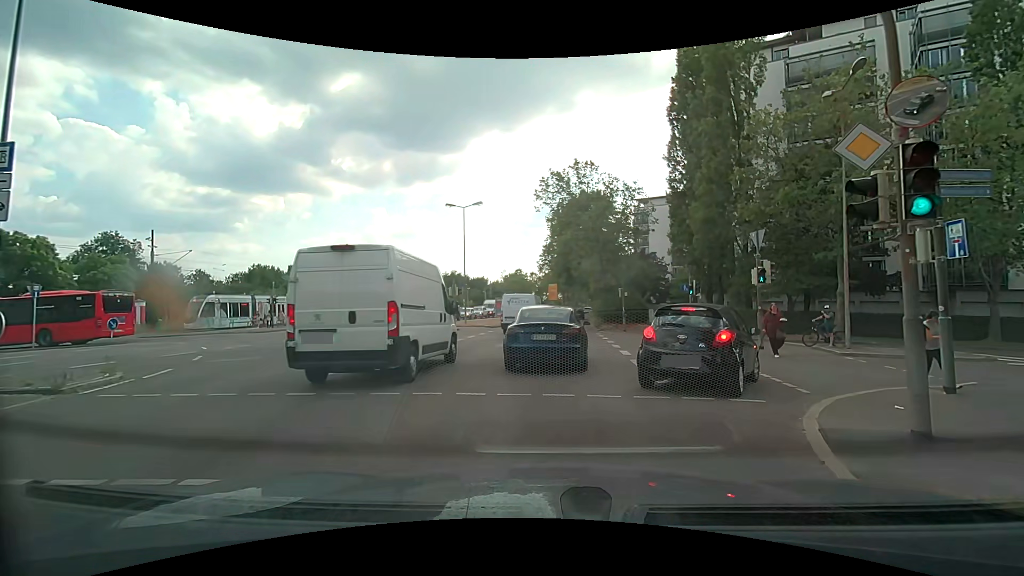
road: secondary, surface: asphalt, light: Day
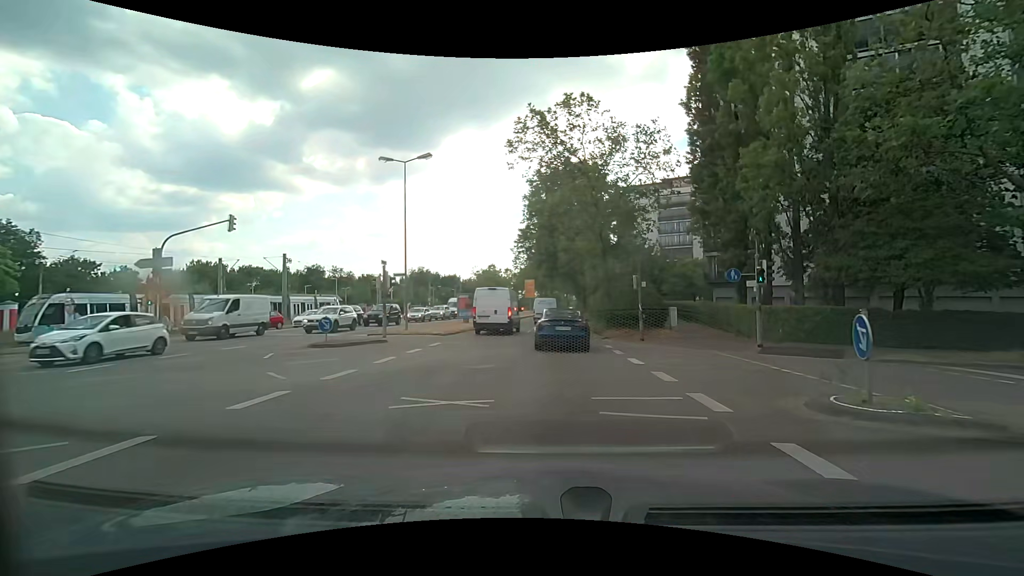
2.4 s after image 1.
(+0.1, +12.3) m; +5°
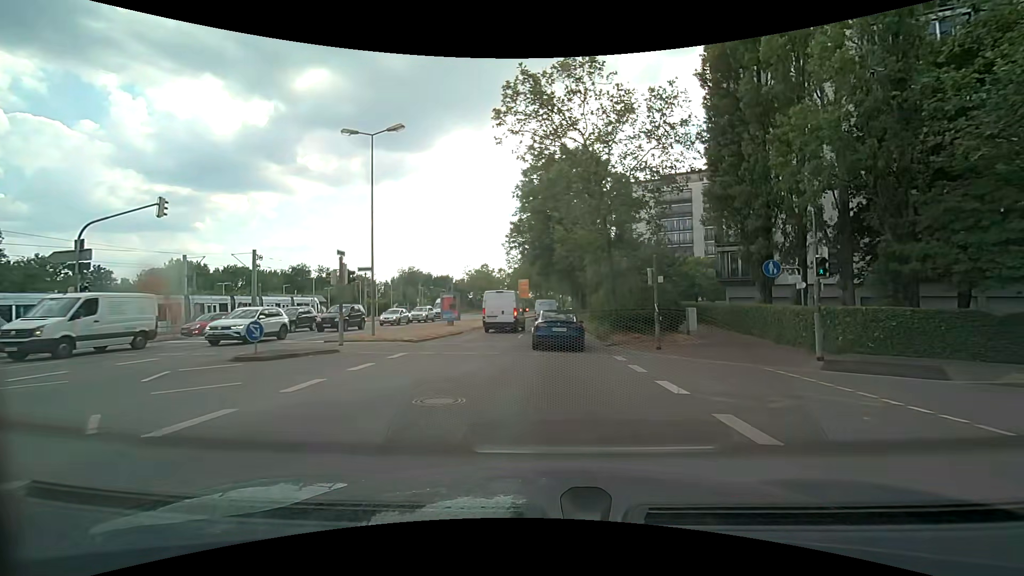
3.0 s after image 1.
(0.0, +4.5) m; 0°
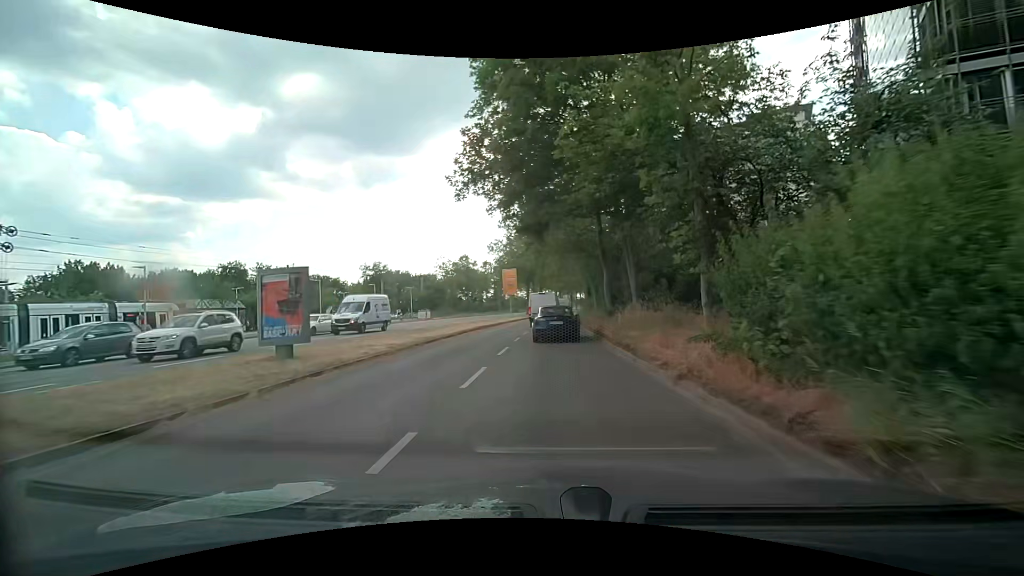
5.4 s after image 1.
(+0.1, +22.6) m; 0°
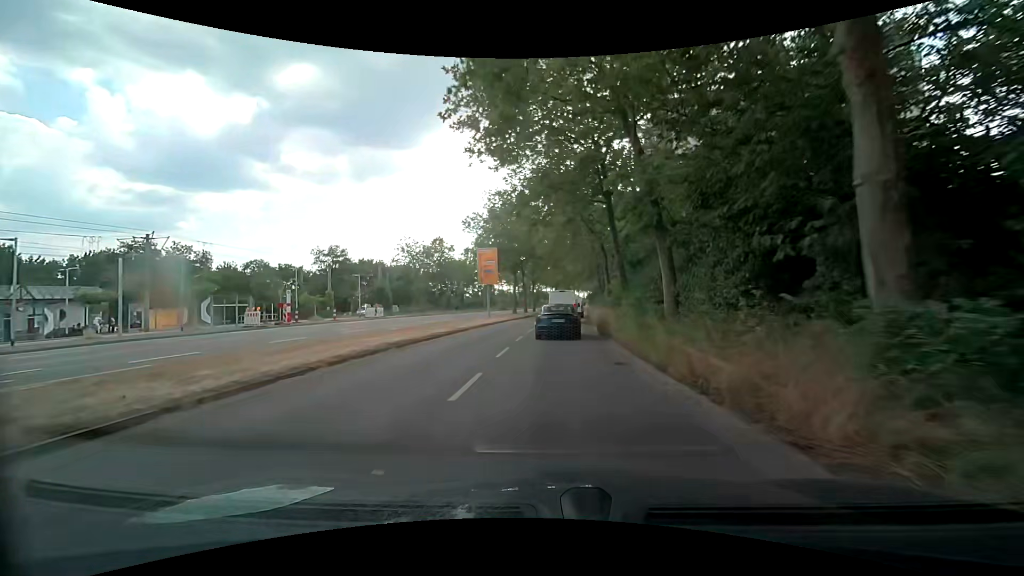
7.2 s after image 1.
(+0.2, +19.4) m; +2°
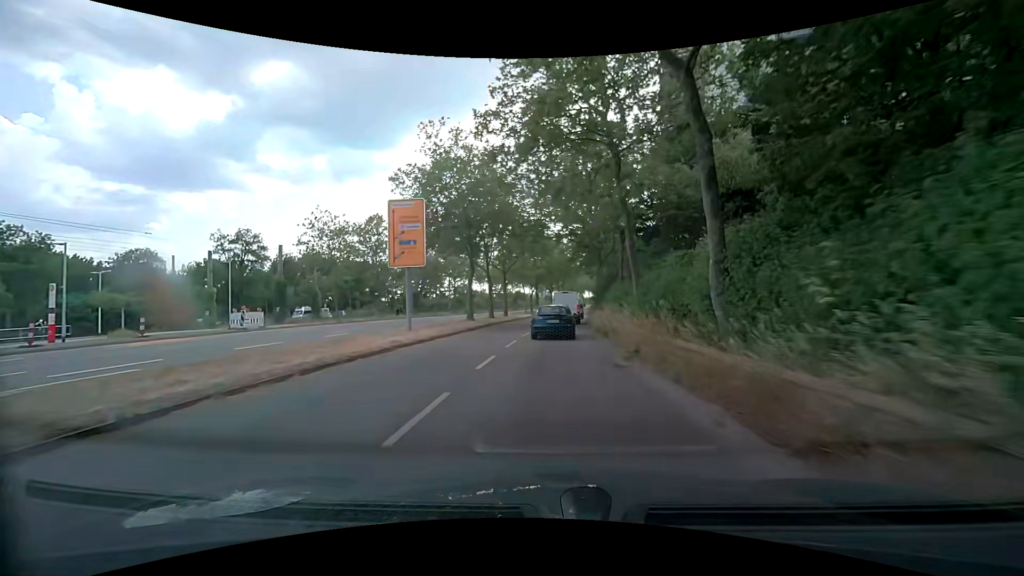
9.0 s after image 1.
(+0.3, +20.3) m; +2°
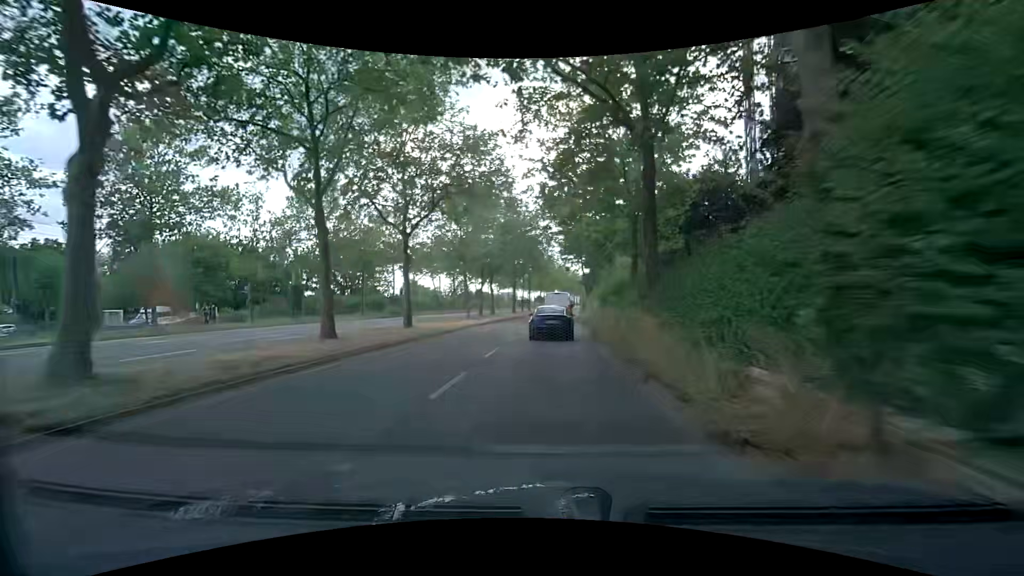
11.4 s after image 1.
(+0.9, +27.5) m; +4°
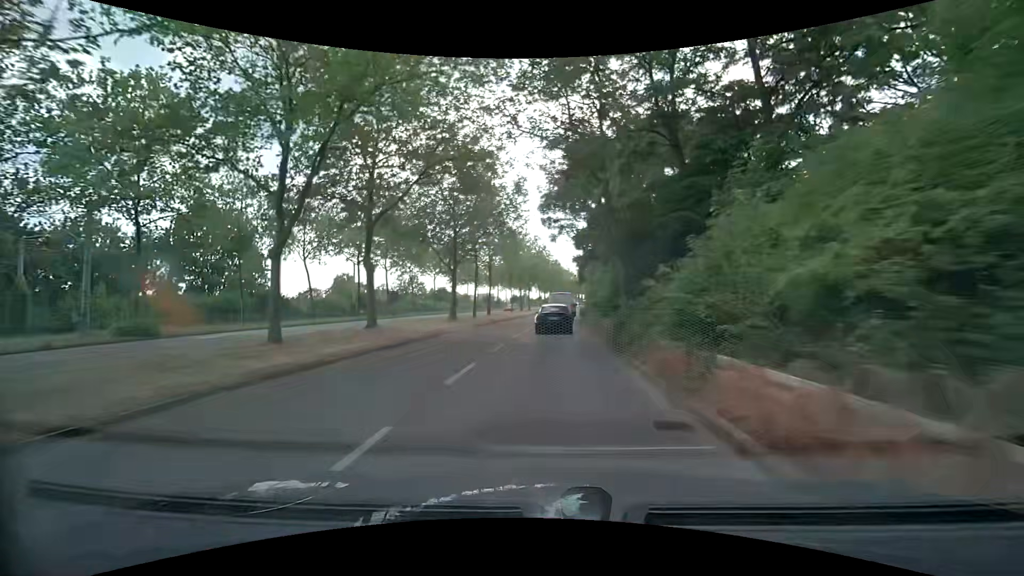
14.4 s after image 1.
(+0.6, +34.8) m; +2°
(0, +10) (0, +20) (+1, +30) (+1, +40) (+2, +50) (+3, +60) (+4, +70) (+5, +80) (+6, +90) (+8, +100) m
